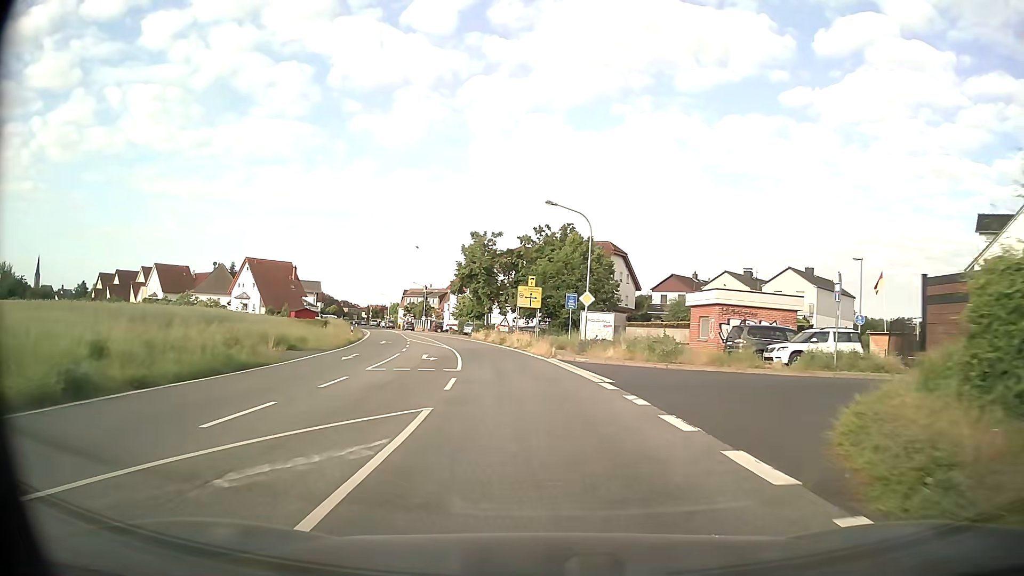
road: secondary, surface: asphalt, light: Day
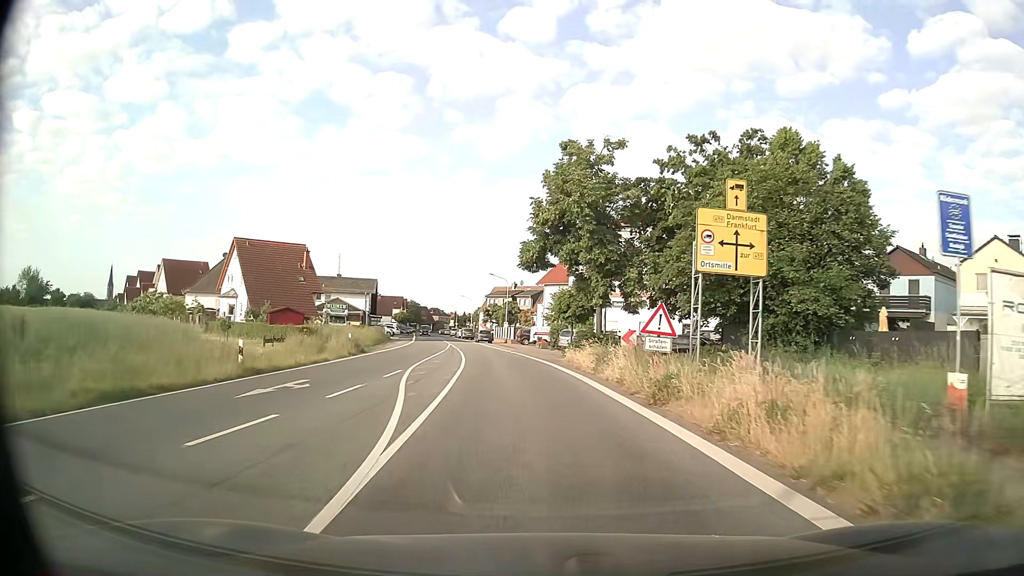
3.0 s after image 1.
(-2.7, +33.8) m; -9°
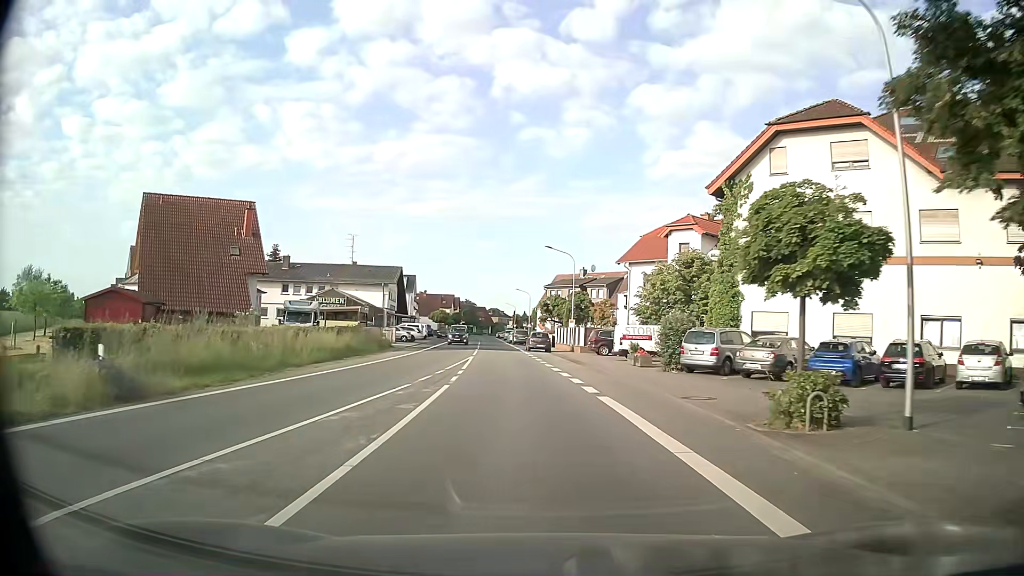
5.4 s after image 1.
(-1.2, +26.9) m; -5°
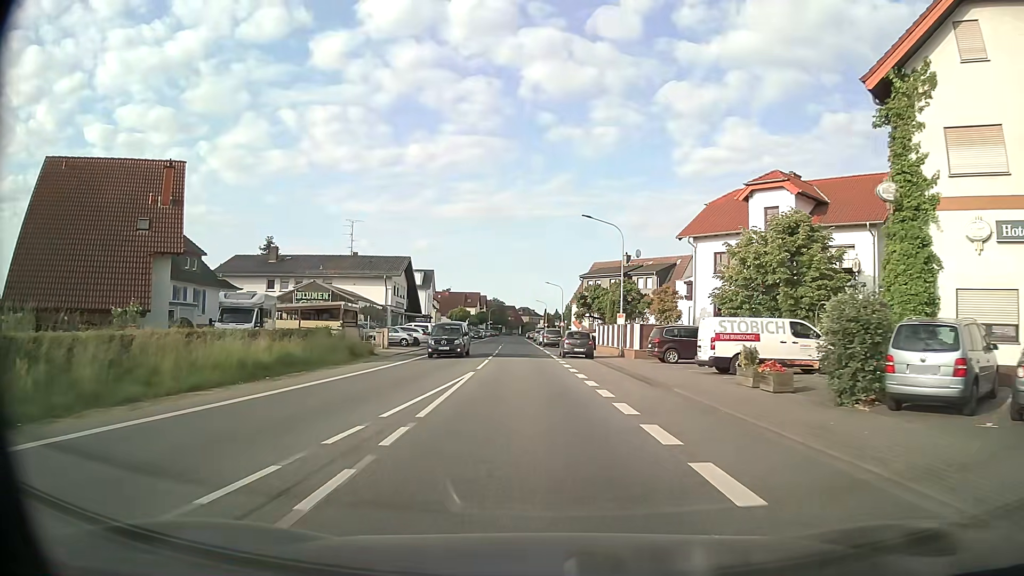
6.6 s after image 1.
(-0.3, +13.4) m; -2°
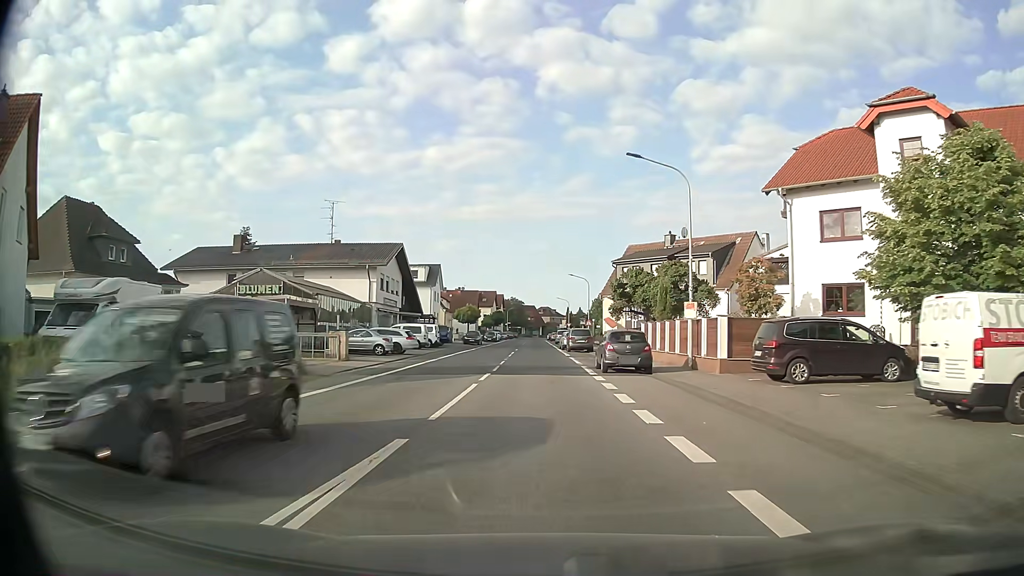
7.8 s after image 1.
(-0.3, +13.4) m; -2°
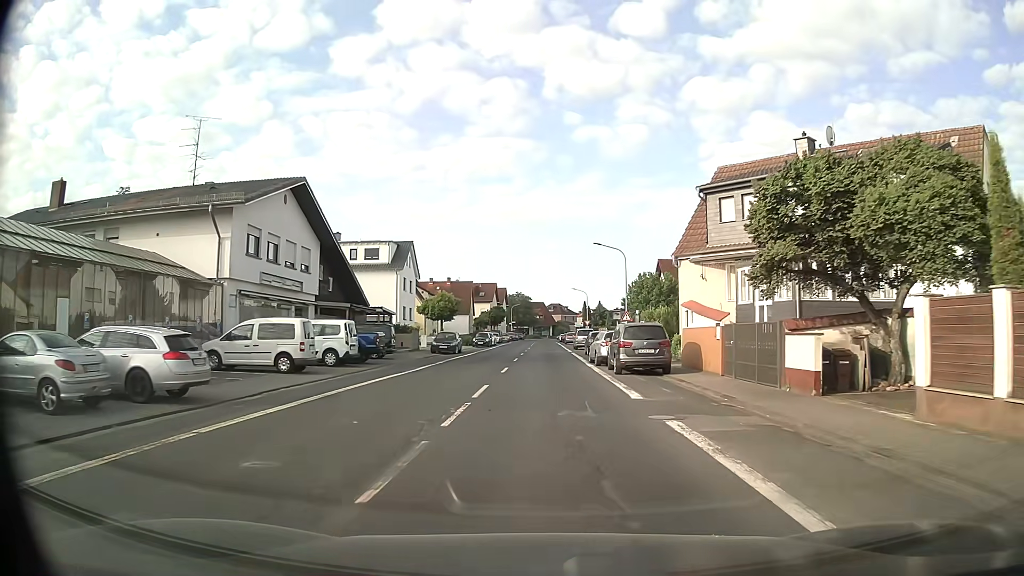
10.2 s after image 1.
(-0.4, +26.8) m; -1°
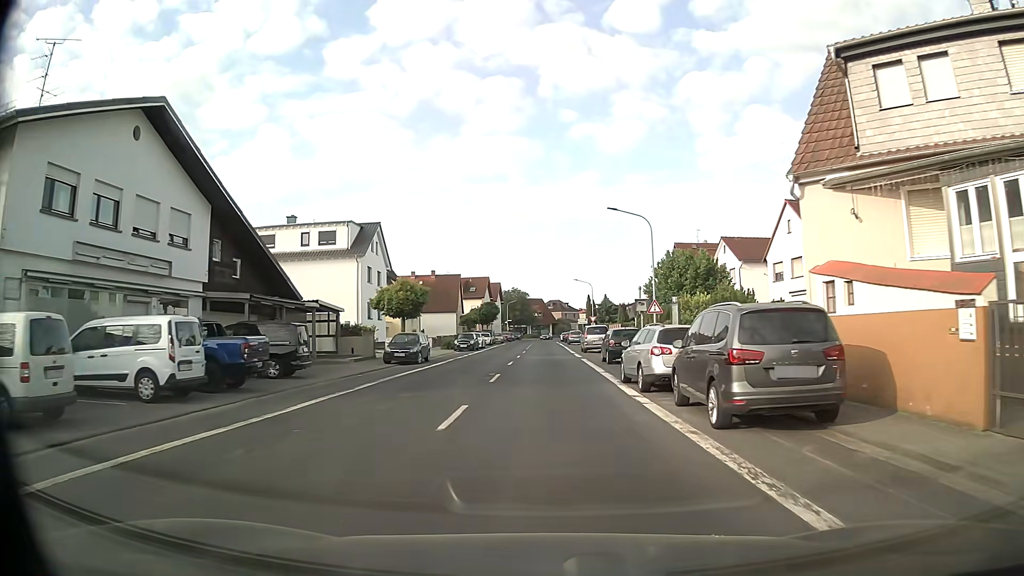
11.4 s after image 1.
(-0.1, +13.4) m; -1°
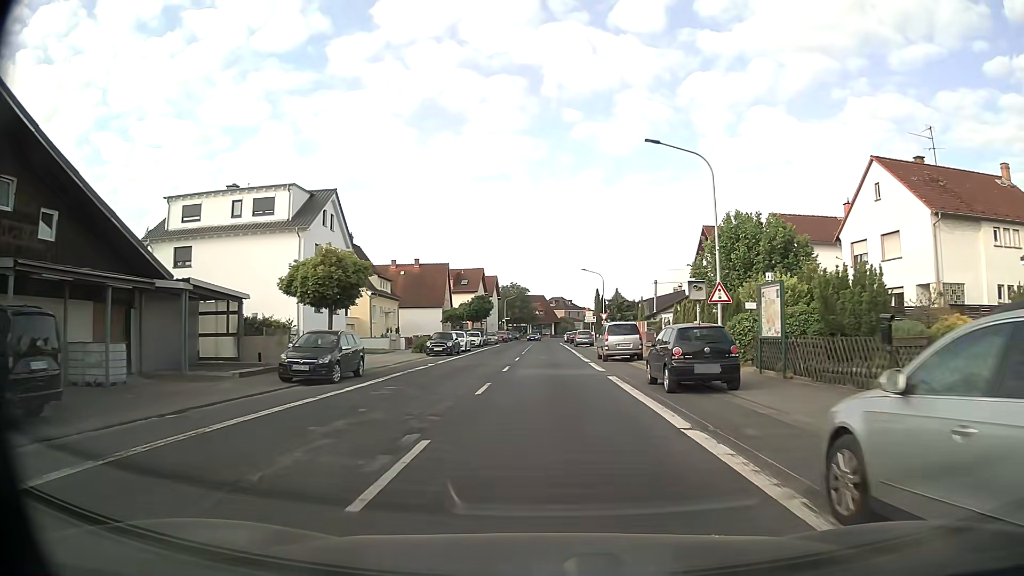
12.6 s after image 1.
(+0.1, +13.3) m; +1°
